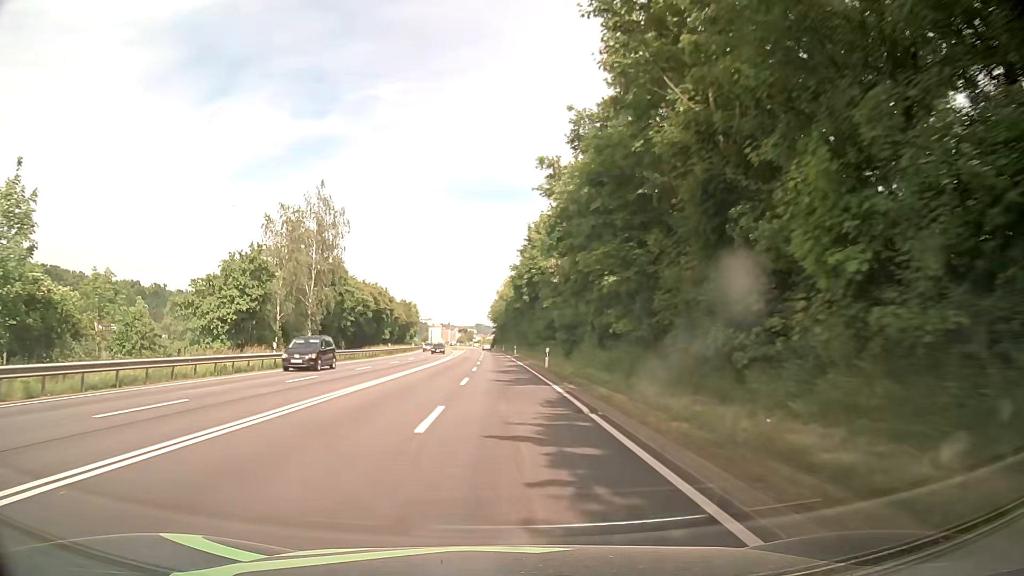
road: primary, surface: asphalt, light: Day
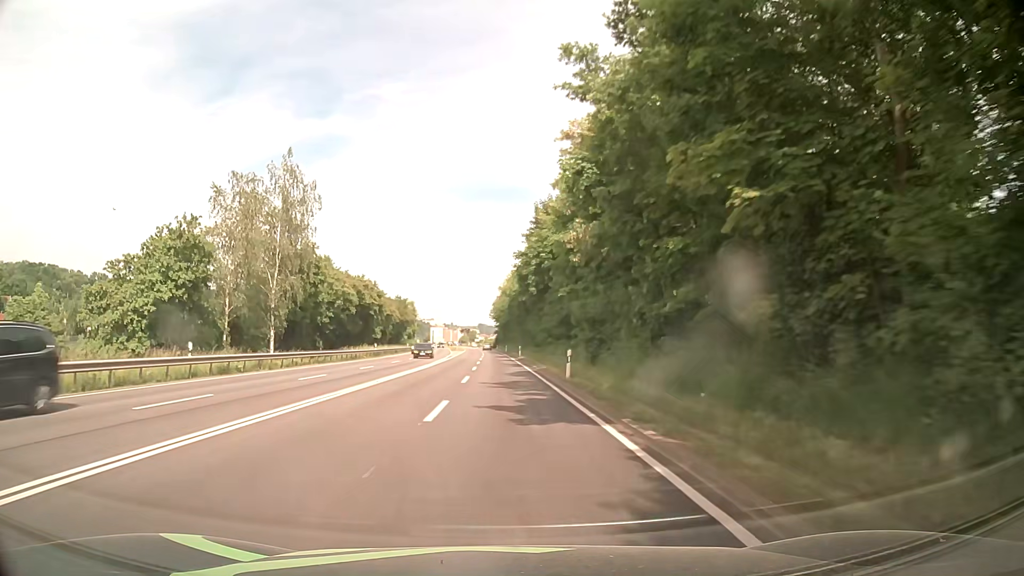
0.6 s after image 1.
(0.0, +10.5) m; 0°
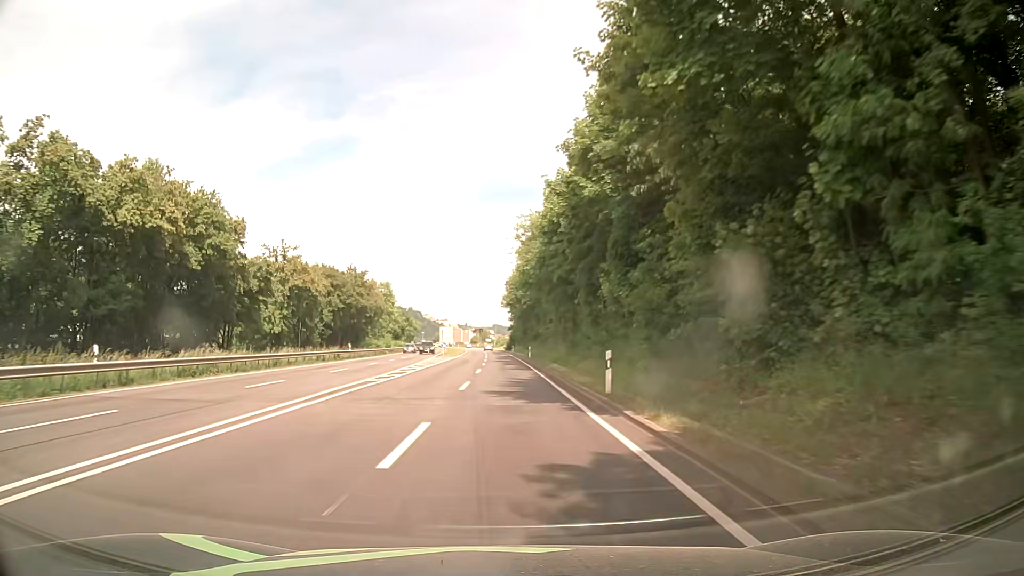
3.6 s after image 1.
(-0.8, +52.5) m; -2°
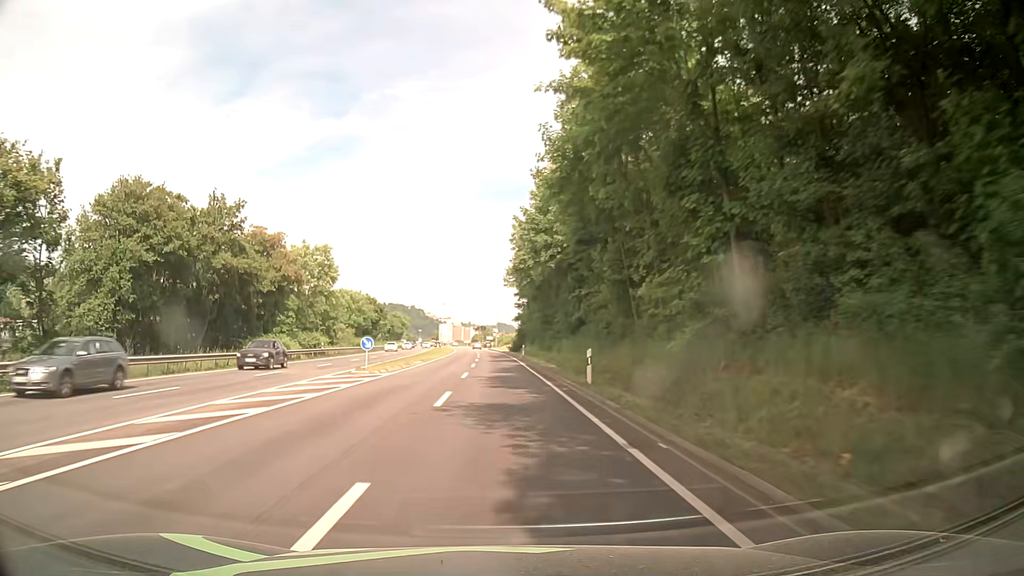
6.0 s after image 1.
(+0.3, +41.6) m; 0°
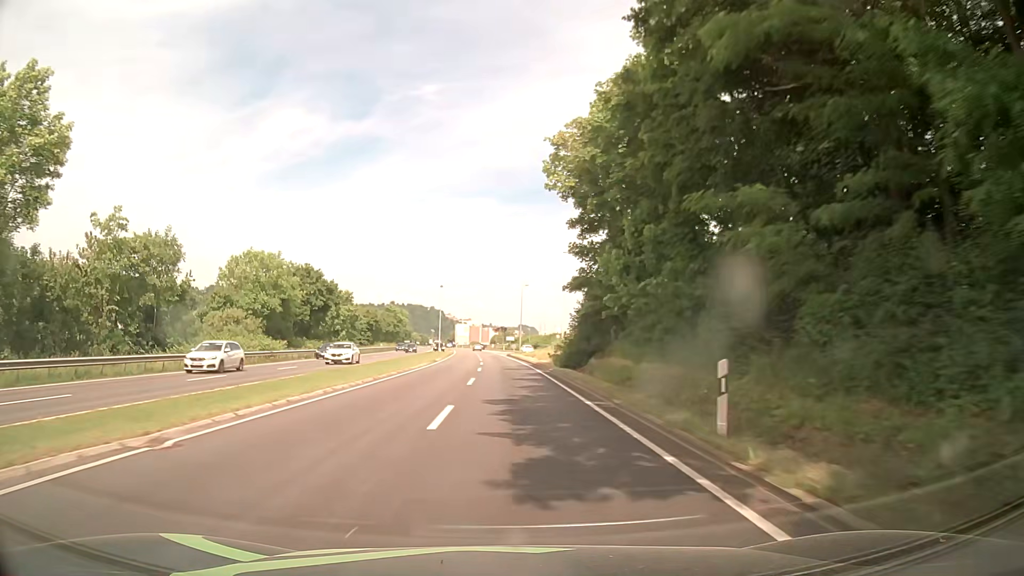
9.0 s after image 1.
(-1.0, +51.8) m; -1°
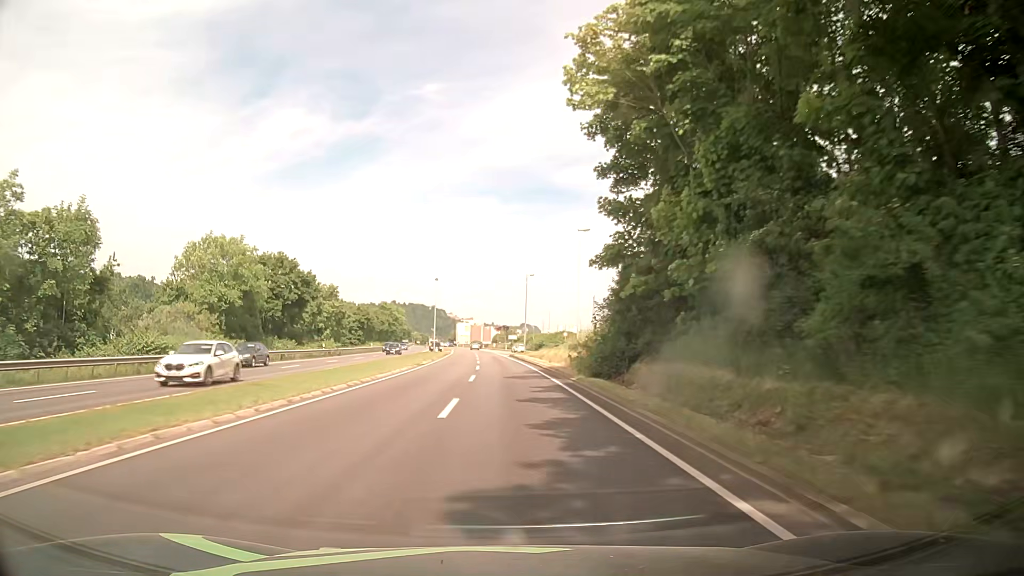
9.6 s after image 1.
(-0.1, +10.3) m; -1°
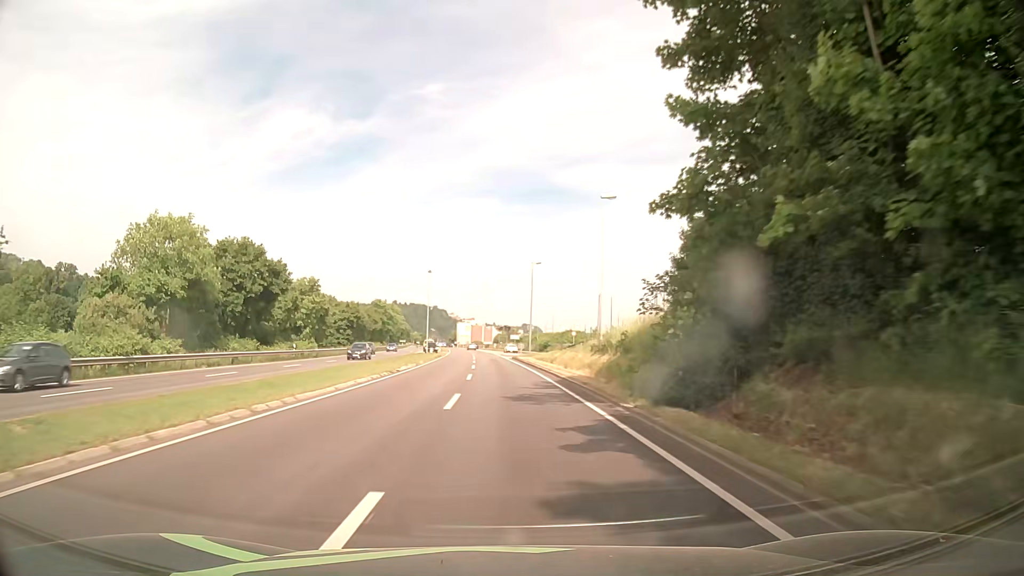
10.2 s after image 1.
(0.0, +10.3) m; 0°
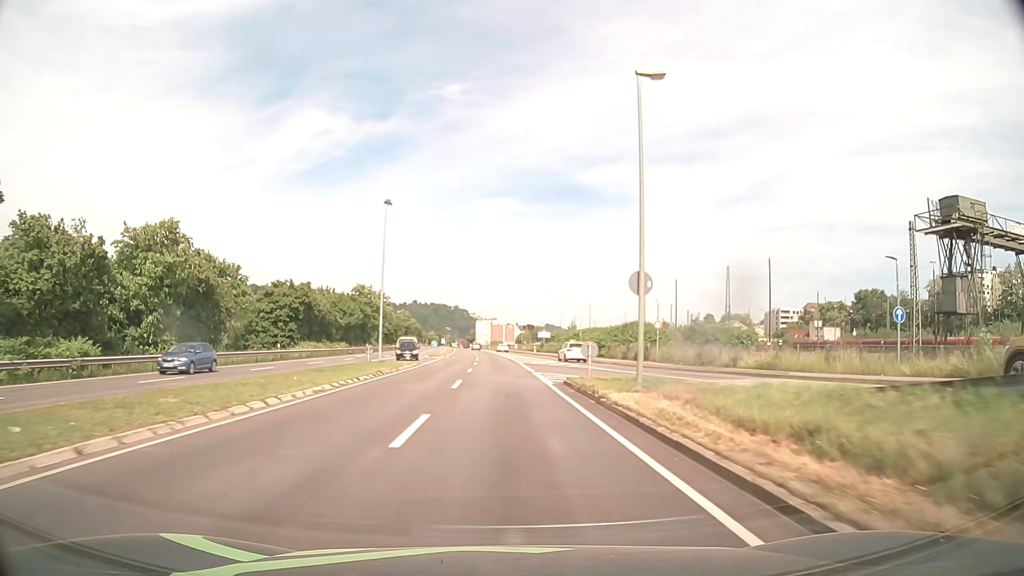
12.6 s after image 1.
(-0.5, +41.4) m; -2°
(0, +10) (0, +20) (0, +30) (-1, +40) (-1, +50) (-1, +60) (-2, +70) (-2, +80) (-3, +90) (-3, +100) m
